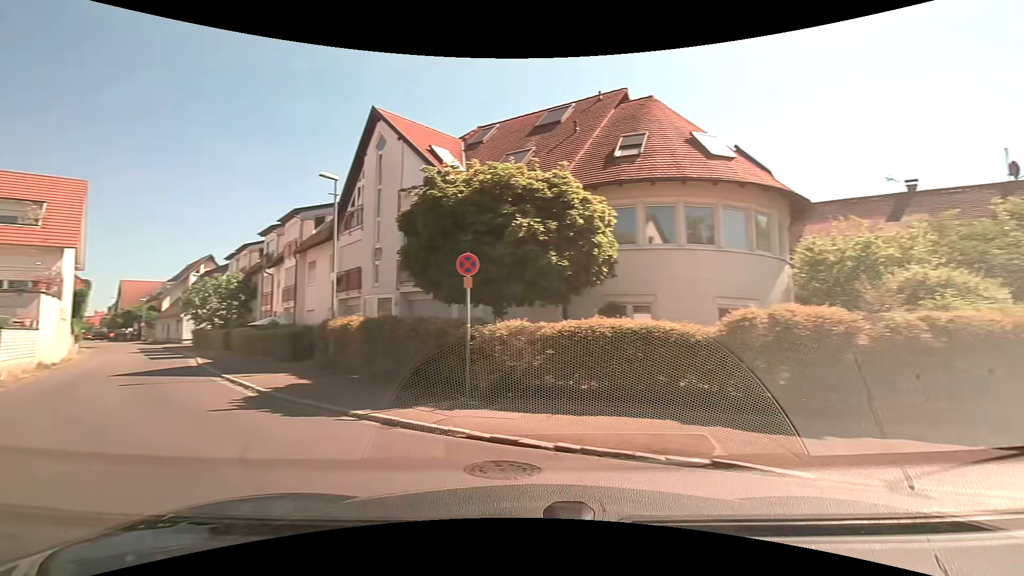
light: Day
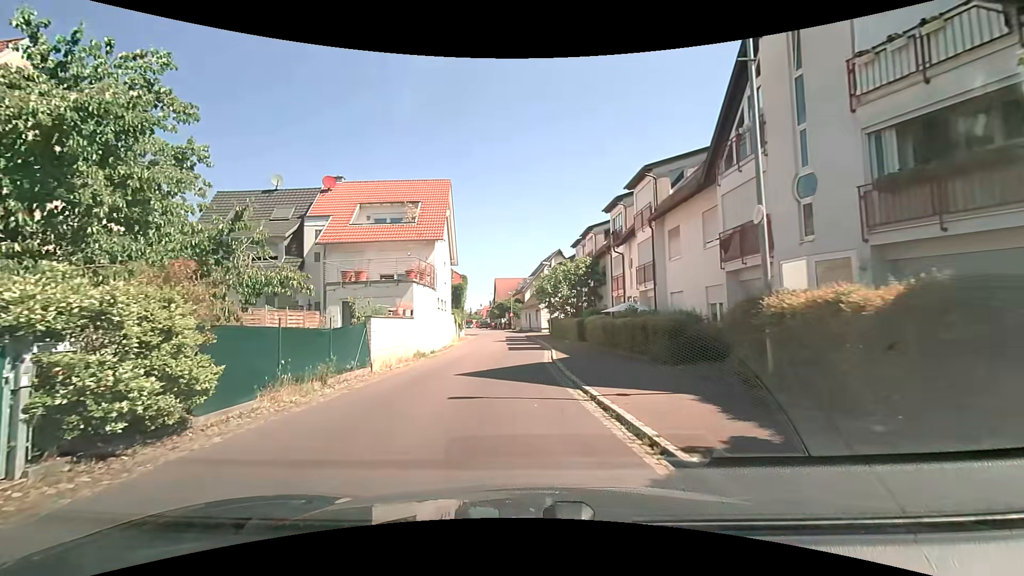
(-3.1, +7.6) m; -34°
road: residential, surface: asphalt
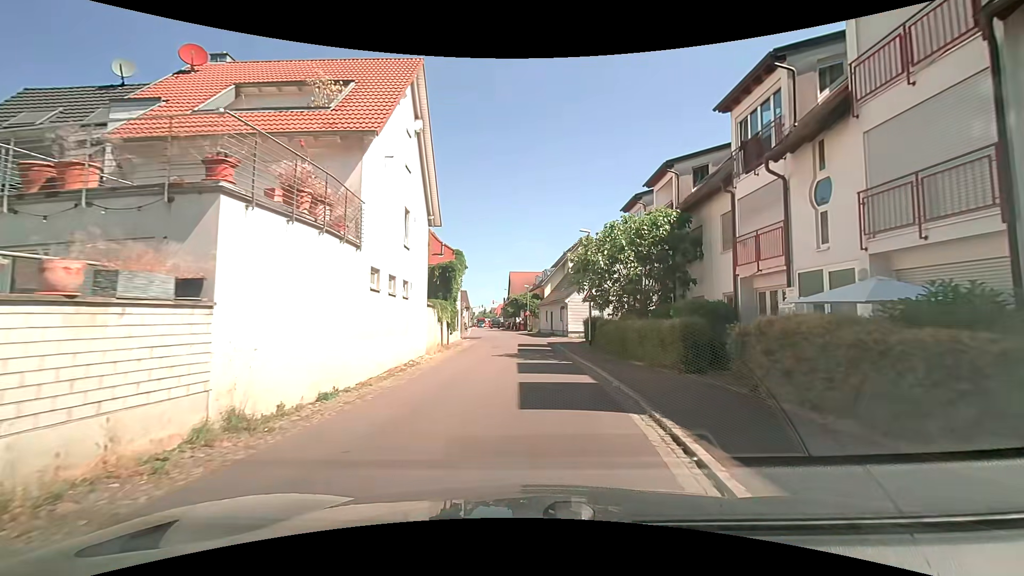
(-0.5, +15.8) m; -2°
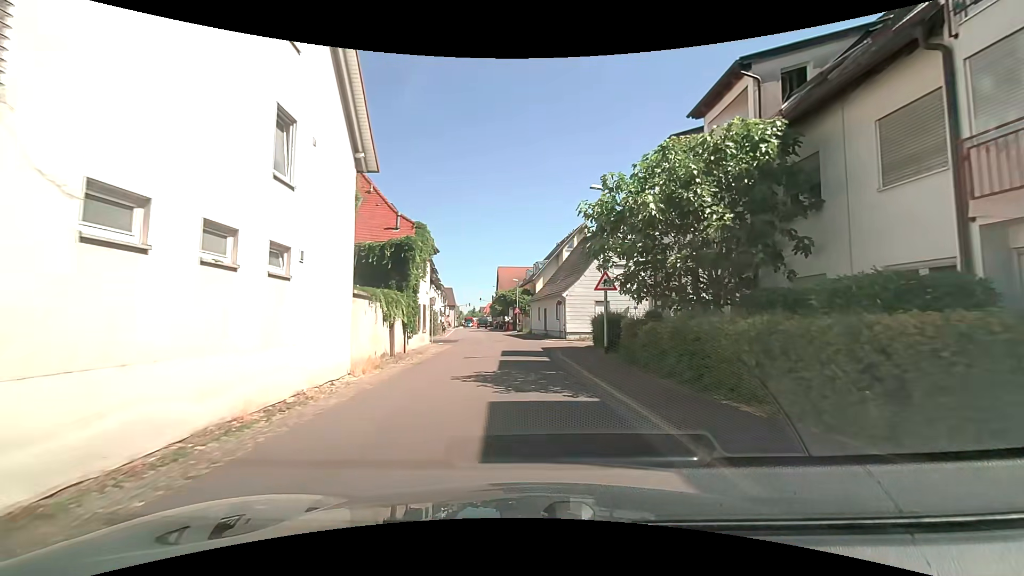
(+0.1, +8.5) m; +1°
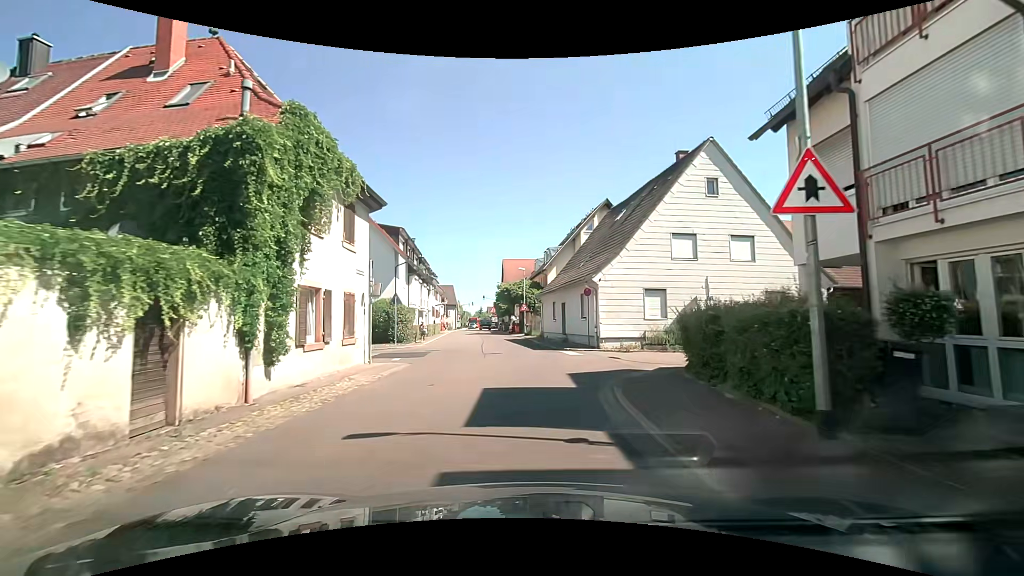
(-0.2, +12.9) m; -2°
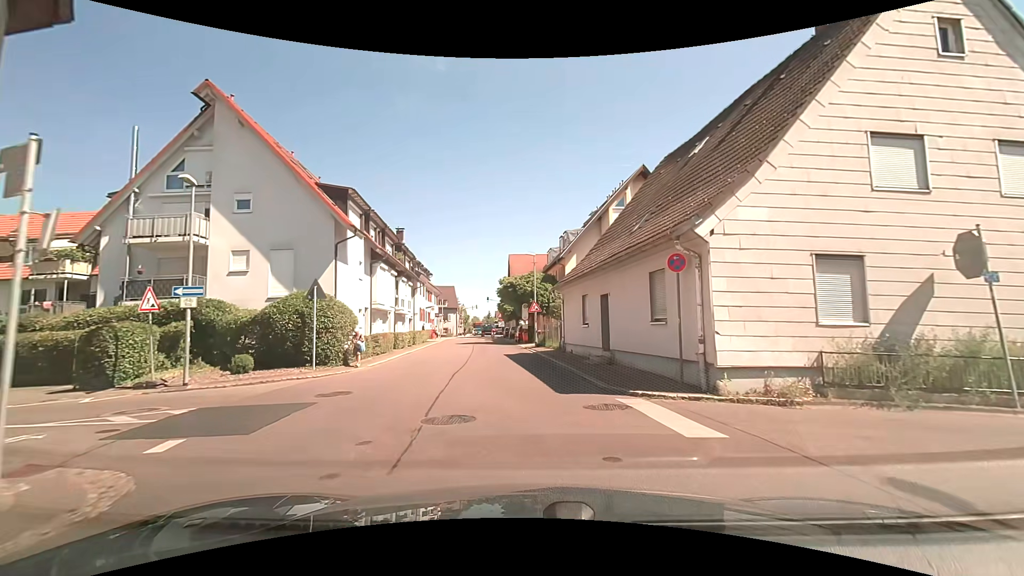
(+0.1, +12.9) m; -1°
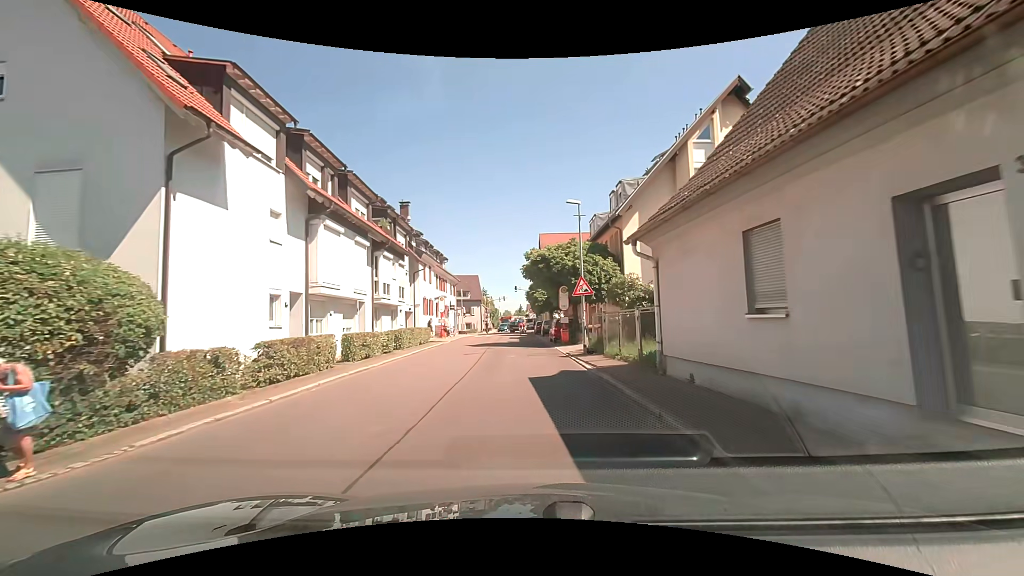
(-0.1, +12.9) m; -2°
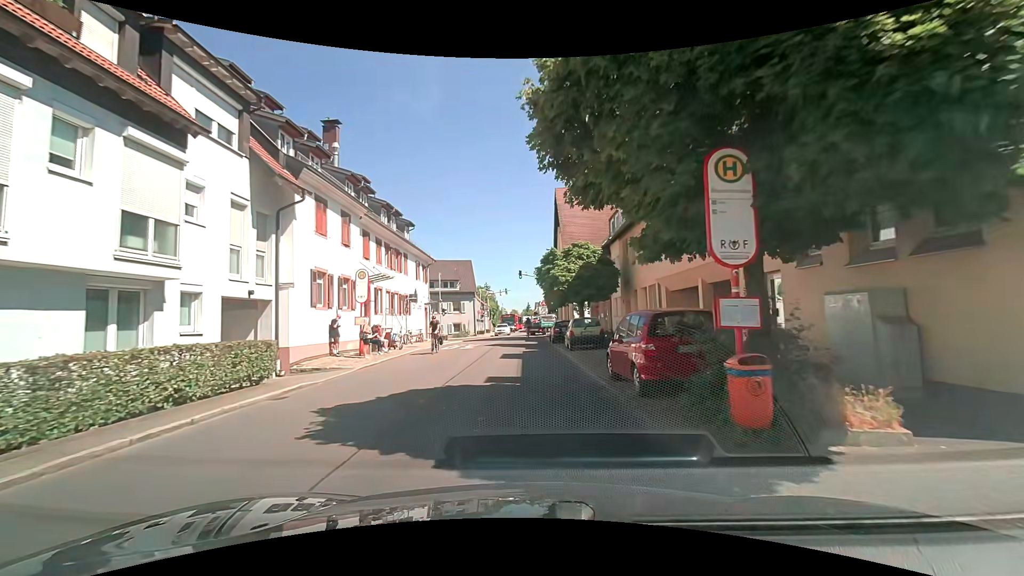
(-0.4, +22.0) m; -1°
